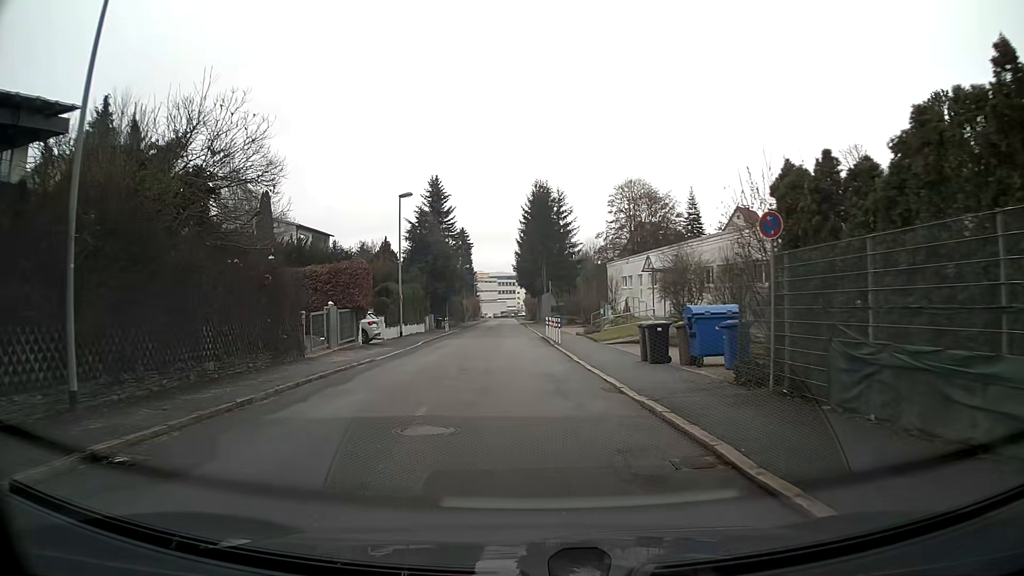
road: residential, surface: asphalt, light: Day
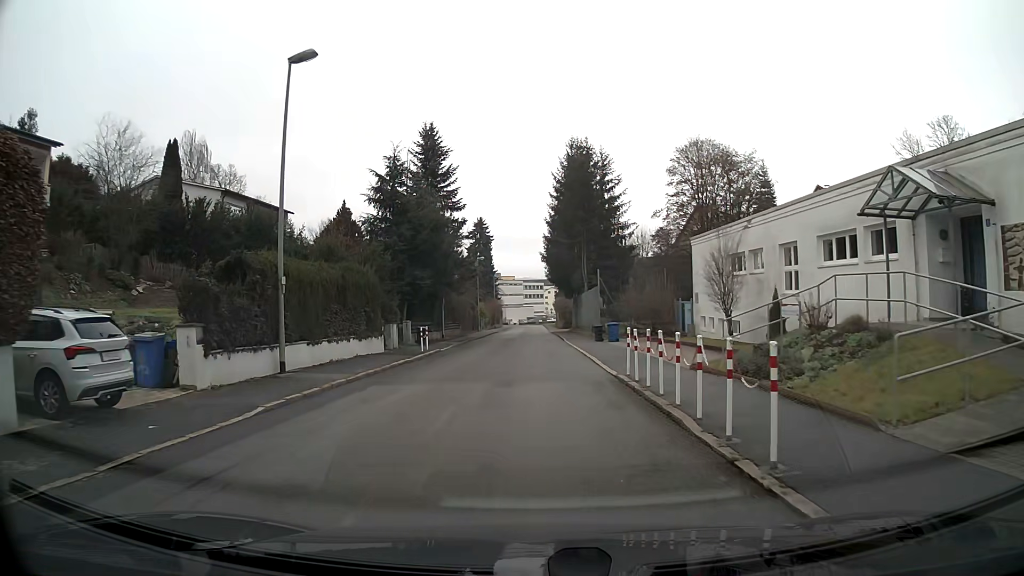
(-0.5, +22.6) m; -2°
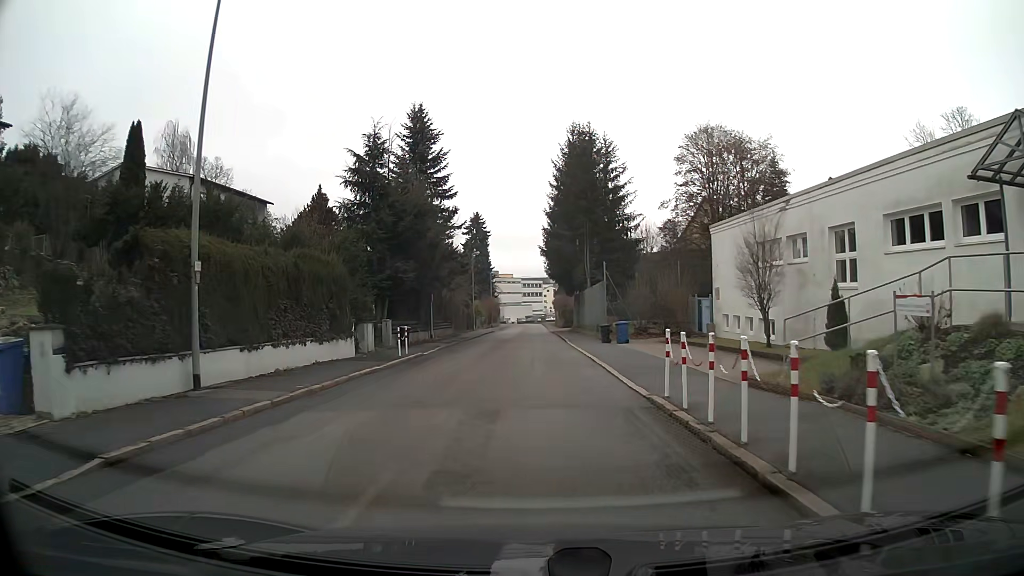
(0.0, +4.5) m; 0°
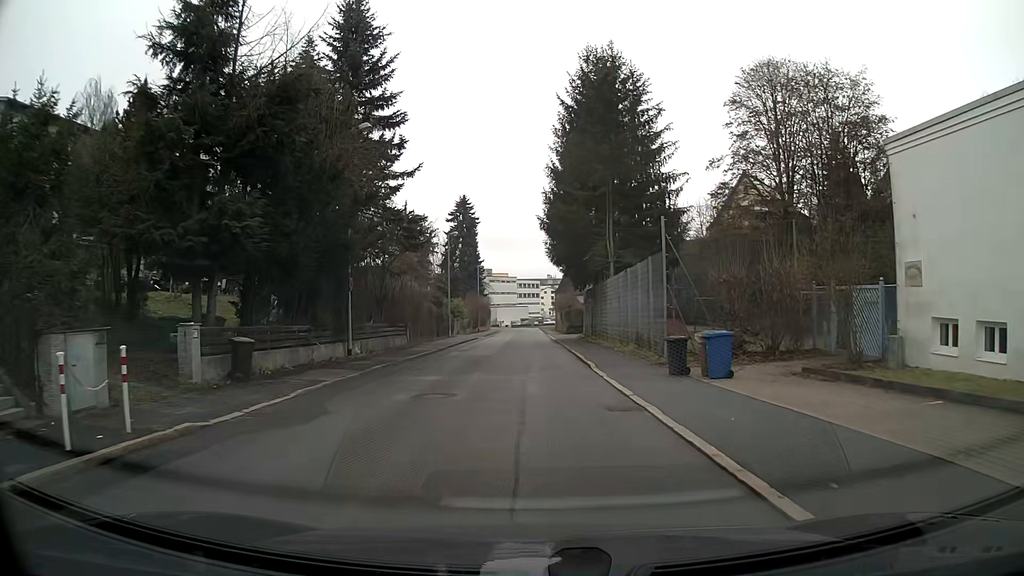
(+0.1, +18.0) m; 0°
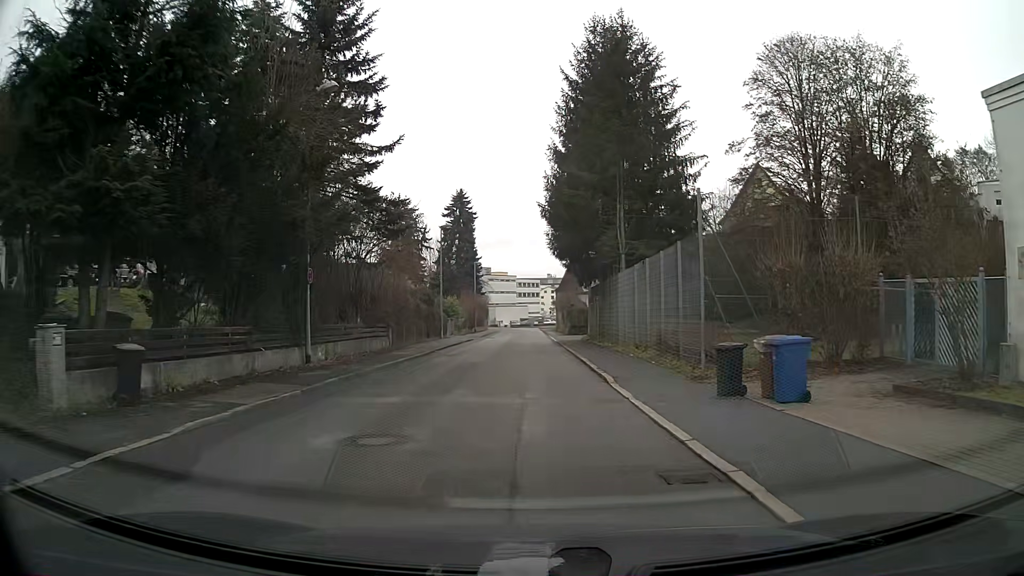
(0.0, +4.5) m; 0°
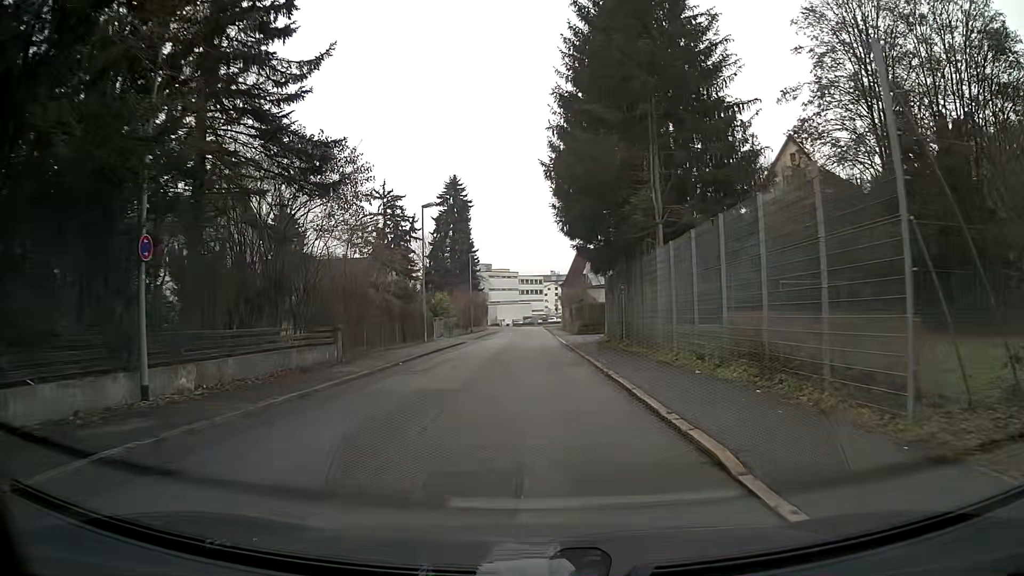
(0.0, +9.0) m; 0°
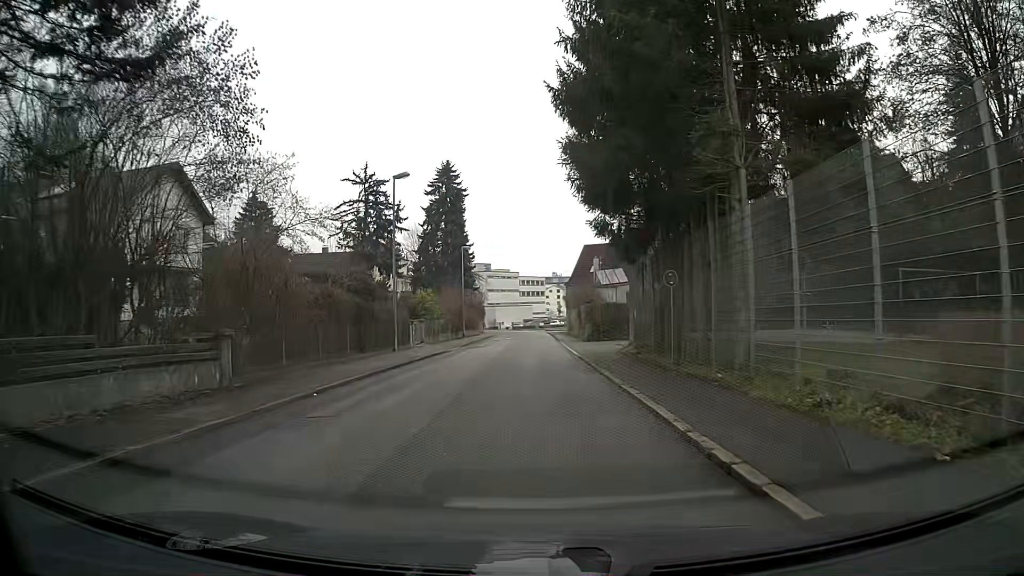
(0.0, +9.0) m; 0°
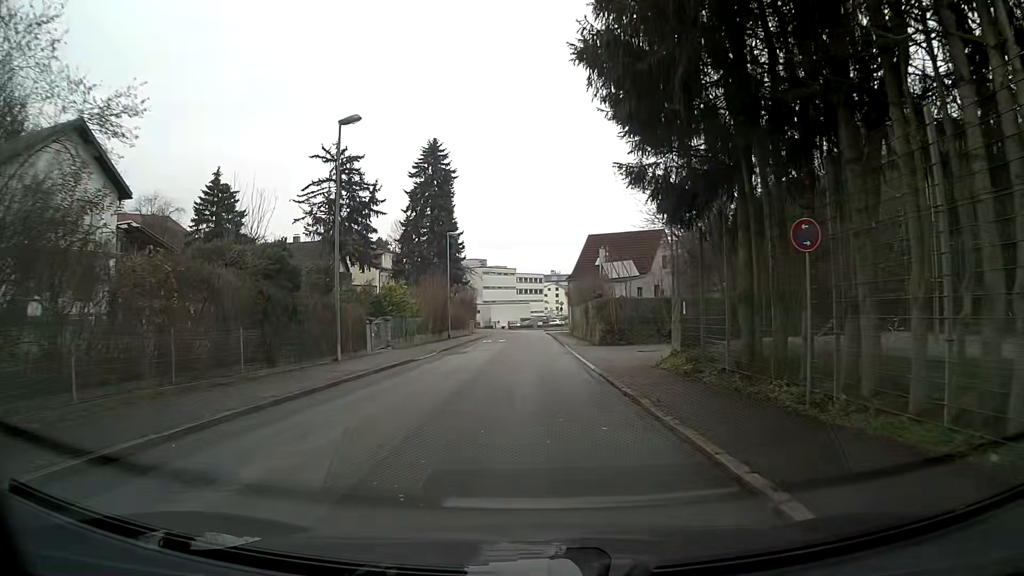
(0.0, +9.0) m; 0°
(0, +10) (0, +20) (0, +30) (0, +40) (0, +50) (0, +60) (-1, +70) (-1, +80) (-2, +90) (-4, +100) m
